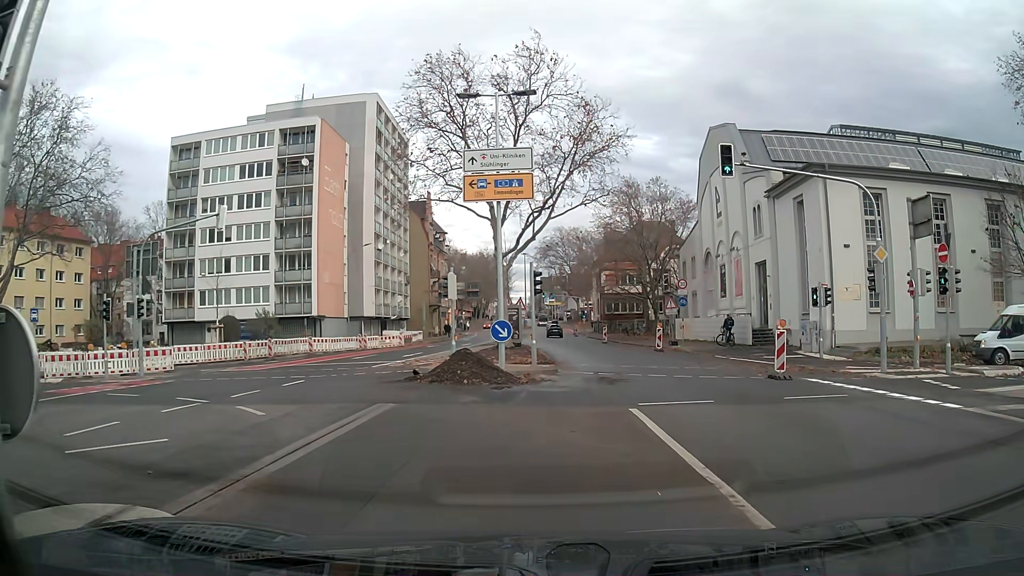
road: secondary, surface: asphalt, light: Day
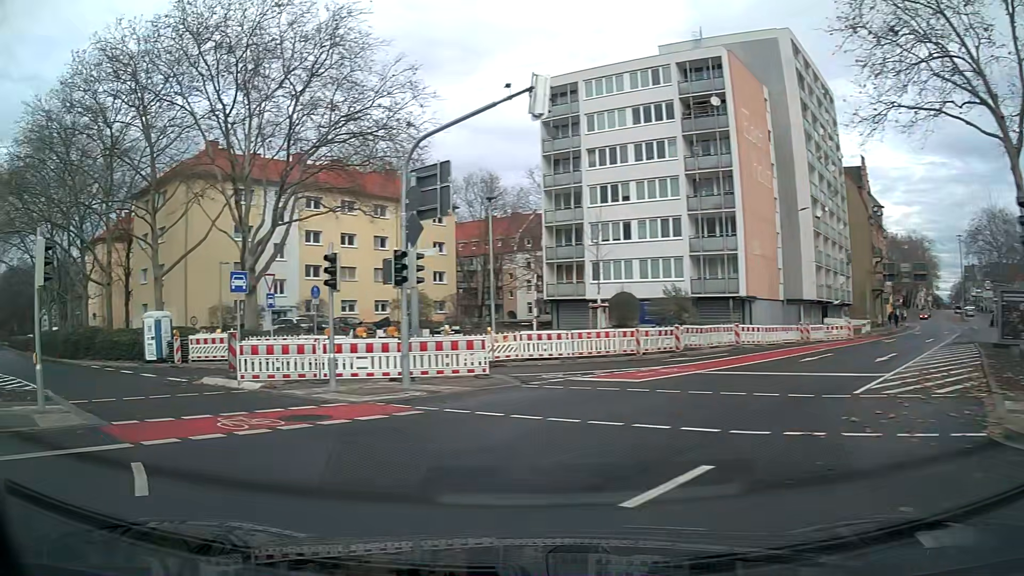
(-4.3, +12.5) m; -45°
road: secondary_link
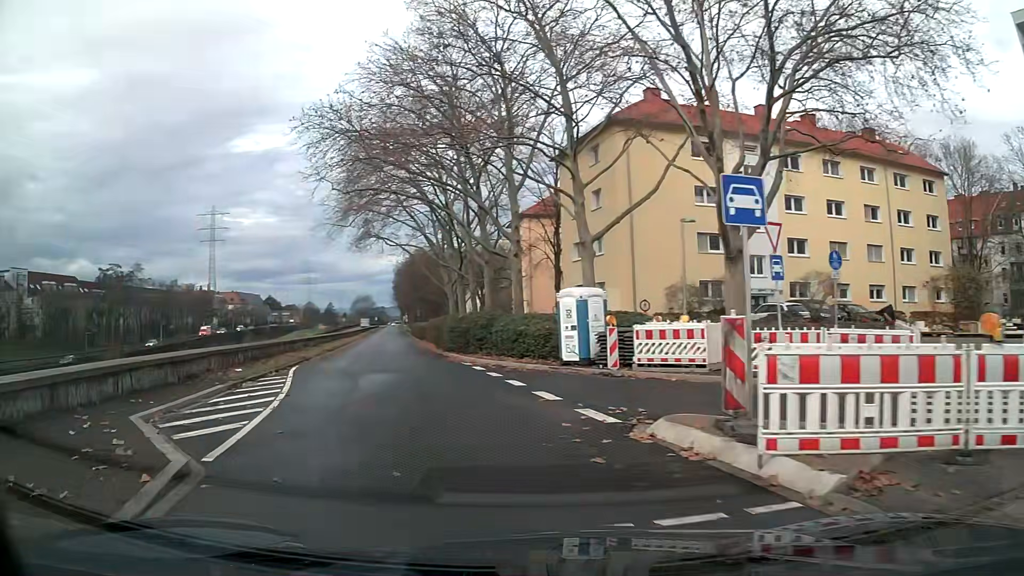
(-3.7, +10.7) m; -33°
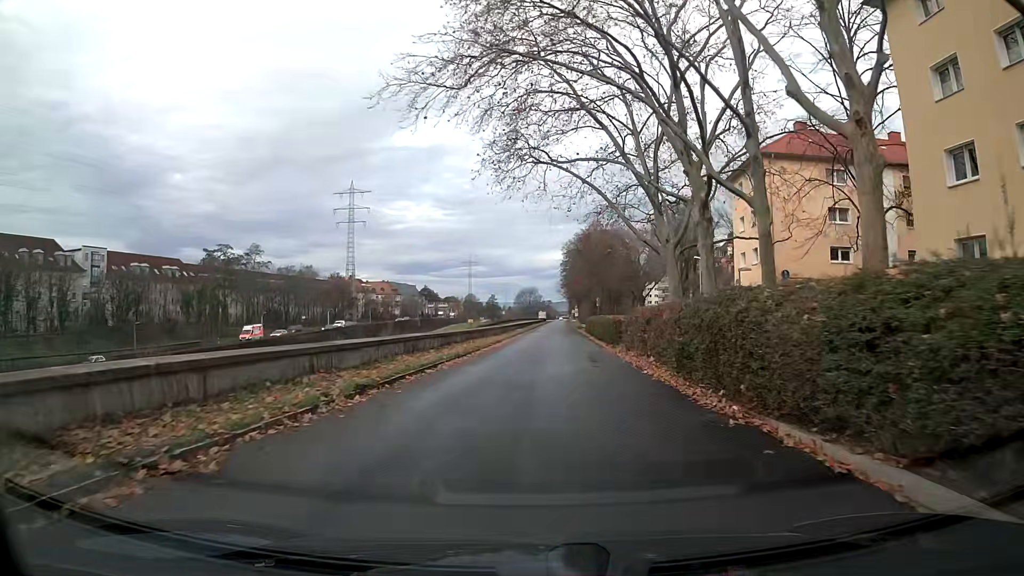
(-3.6, +25.9) m; -10°
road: trunk_link
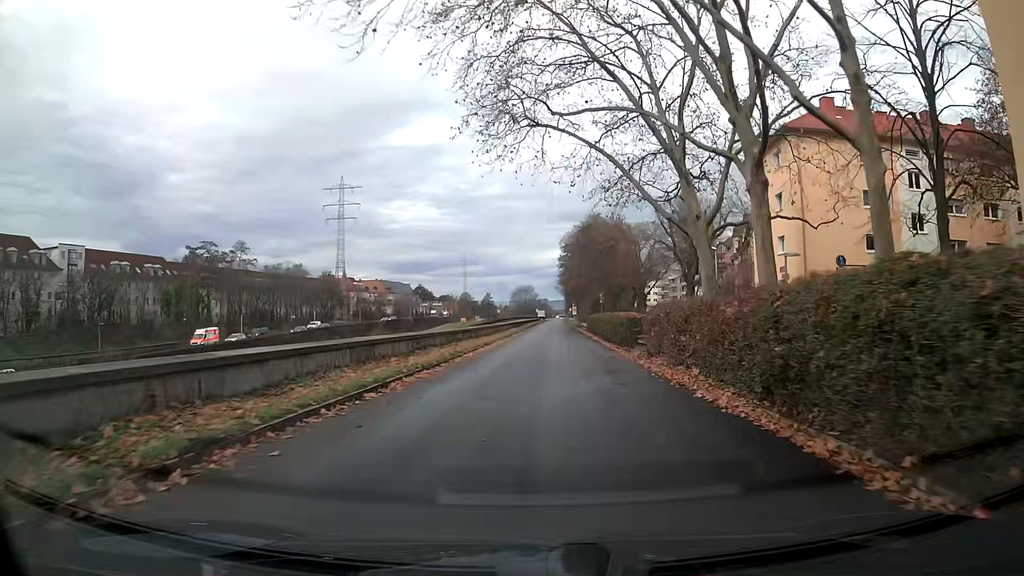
(0.0, +6.3) m; 0°
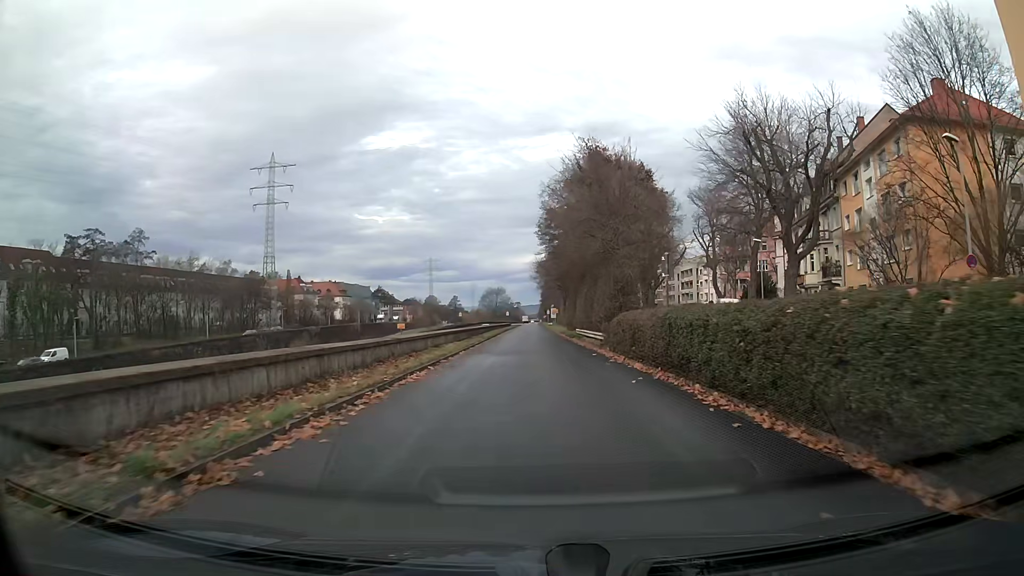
(+0.6, +34.1) m; +2°
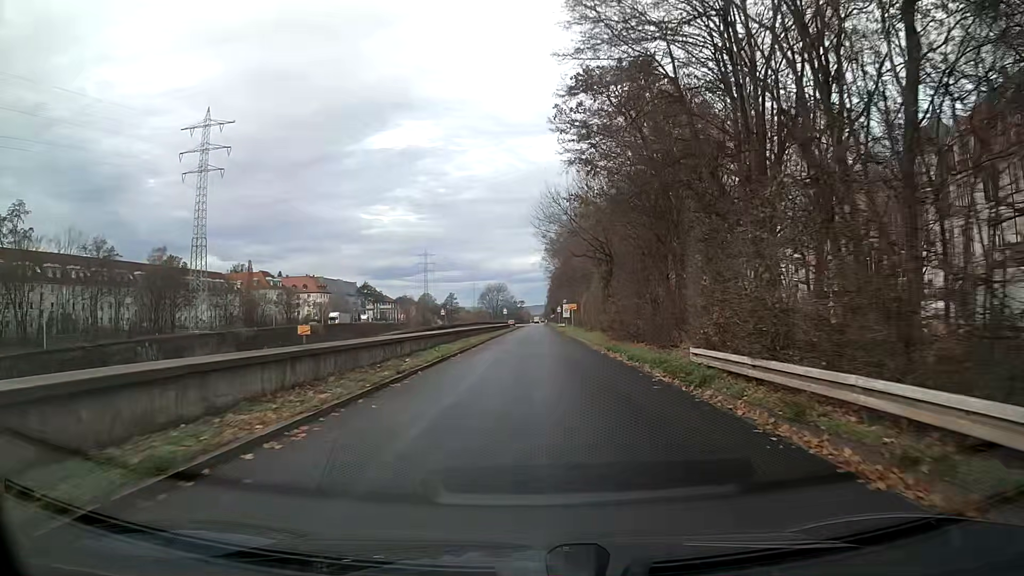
(-0.1, +36.5) m; 0°
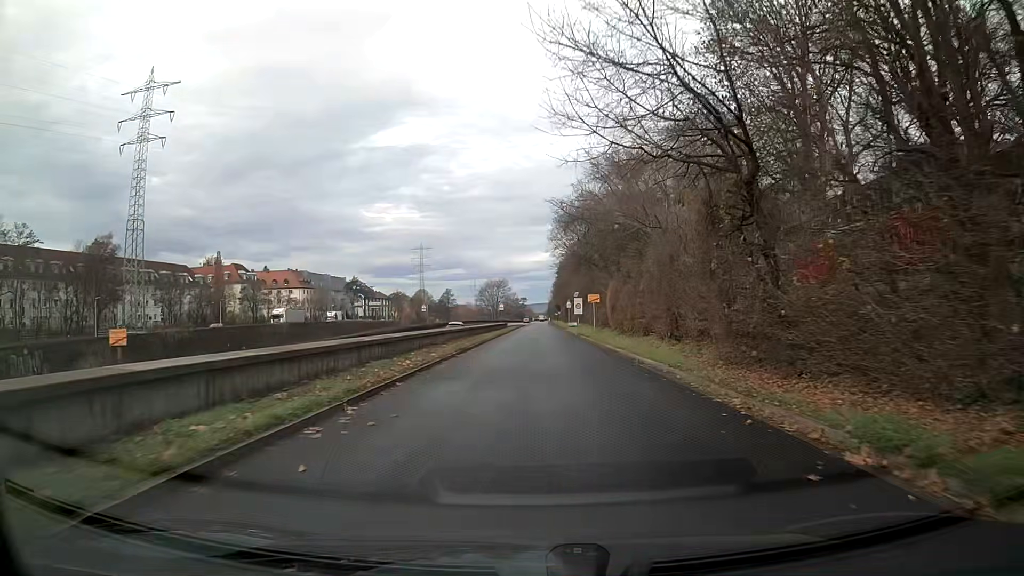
(-0.1, +22.4) m; 0°
